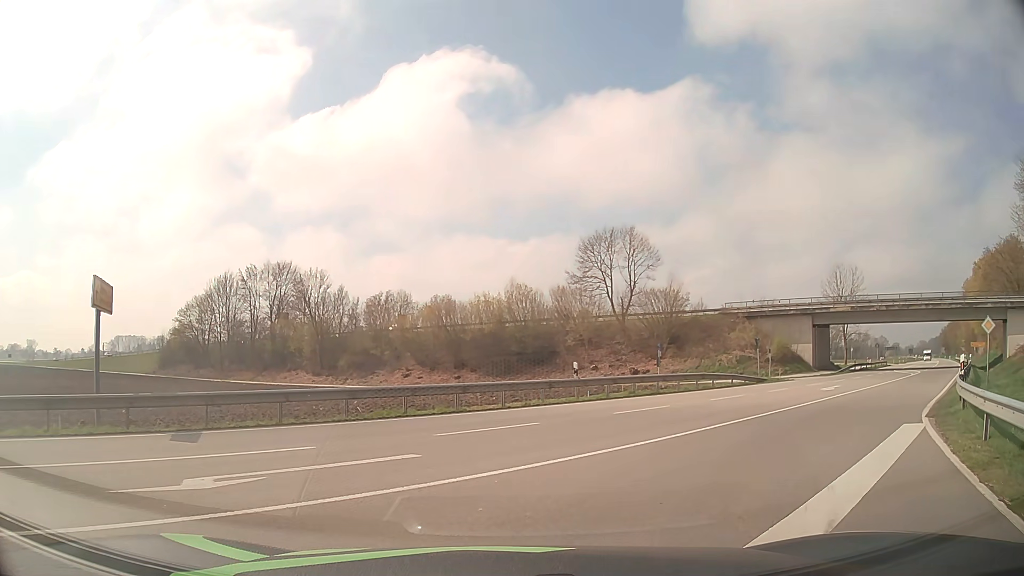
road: primary_link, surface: asphalt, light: Day
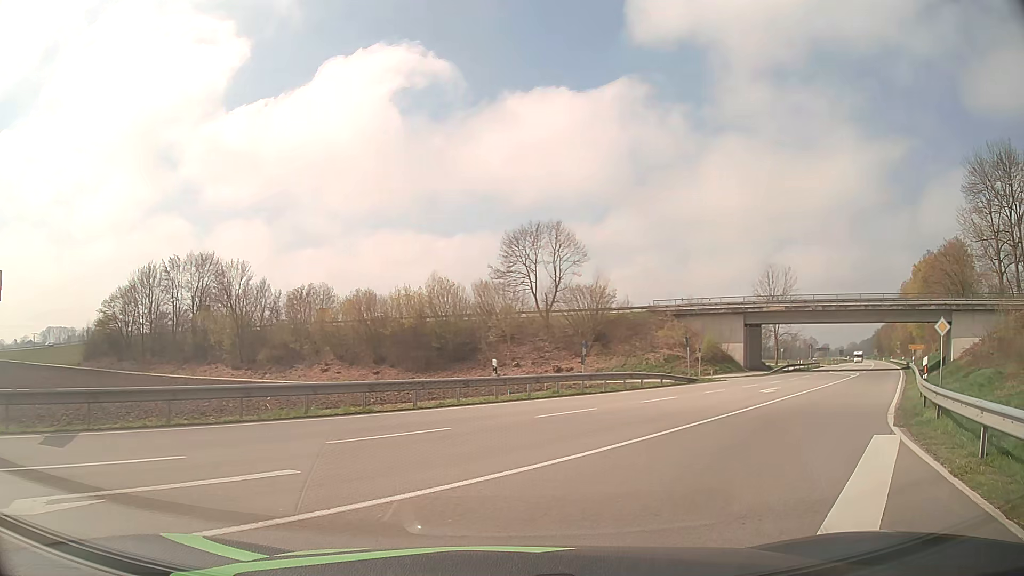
(+0.1, +2.0) m; +7°
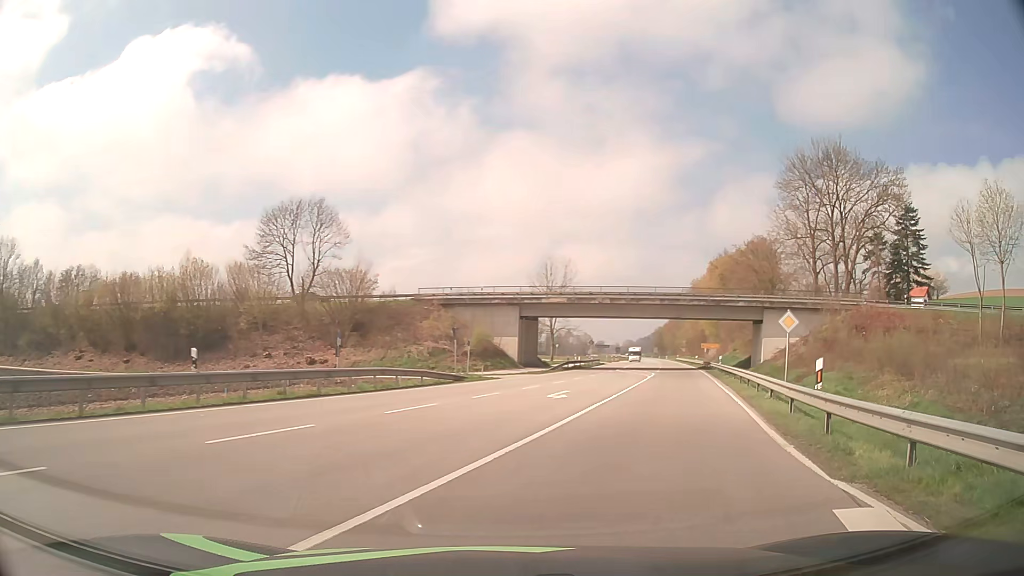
(+1.1, +6.4) m; +20°
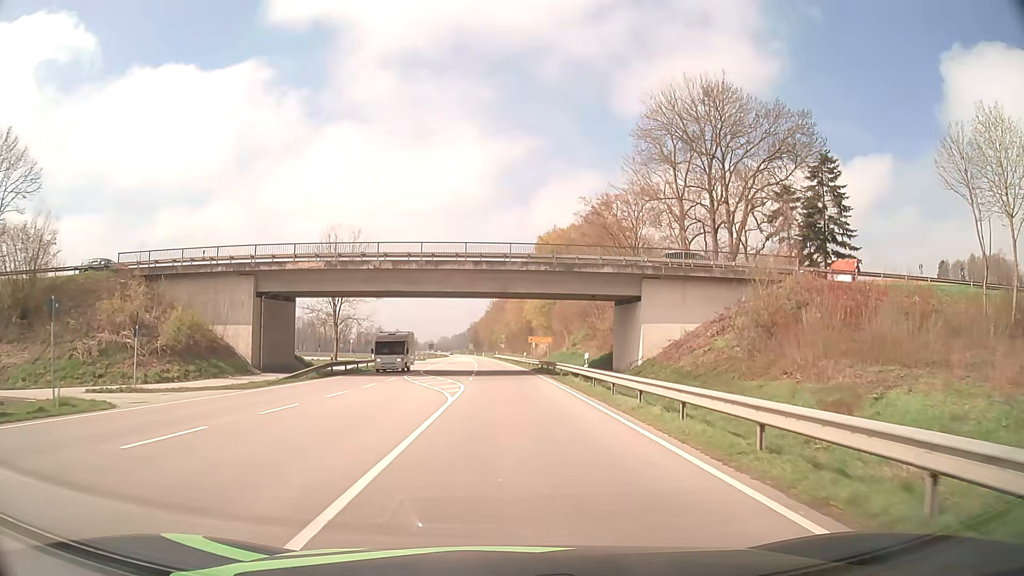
(+5.0, +23.4) m; +15°
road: primary
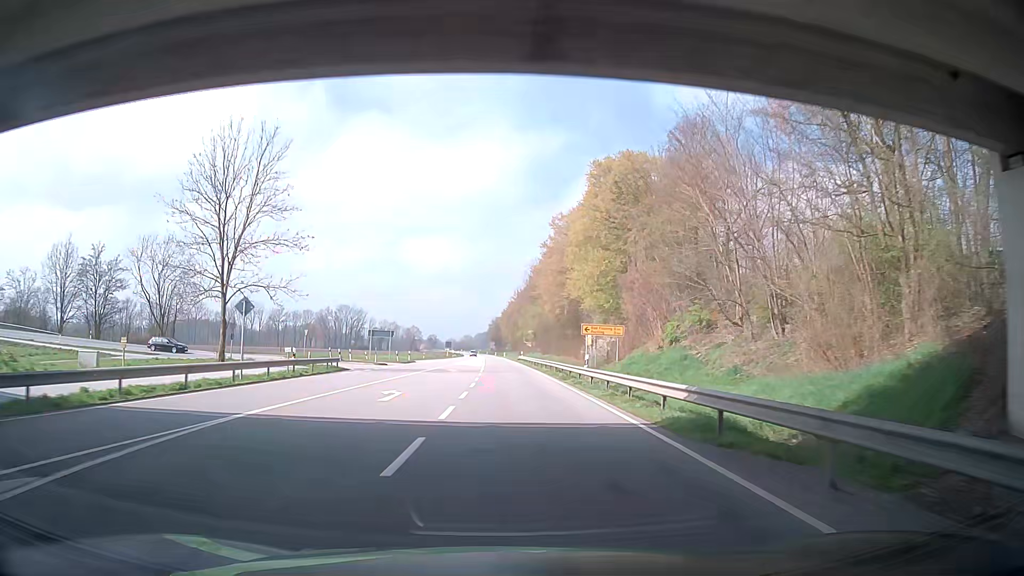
(-0.5, +38.9) m; -2°
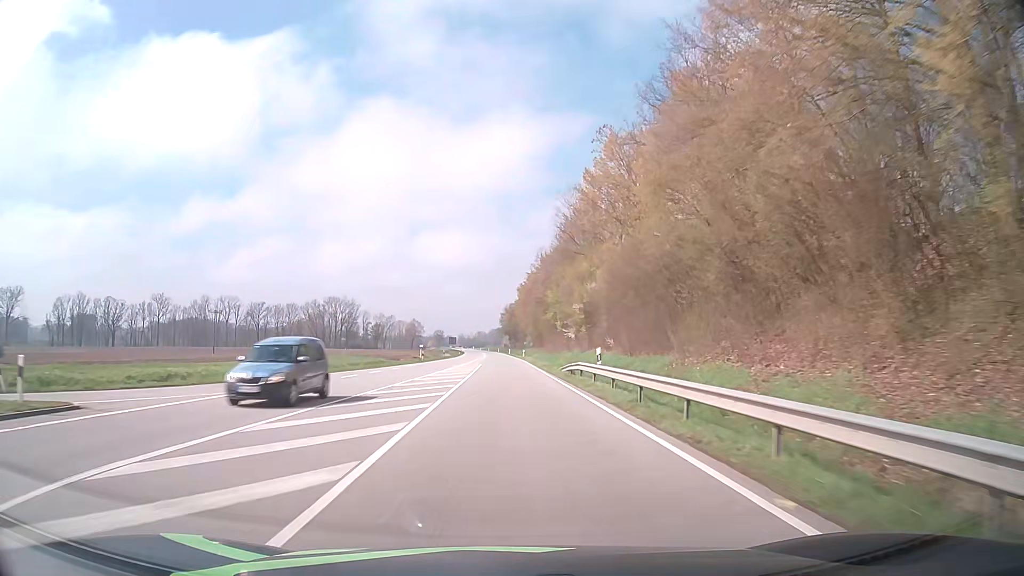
(-0.3, +64.4) m; -1°
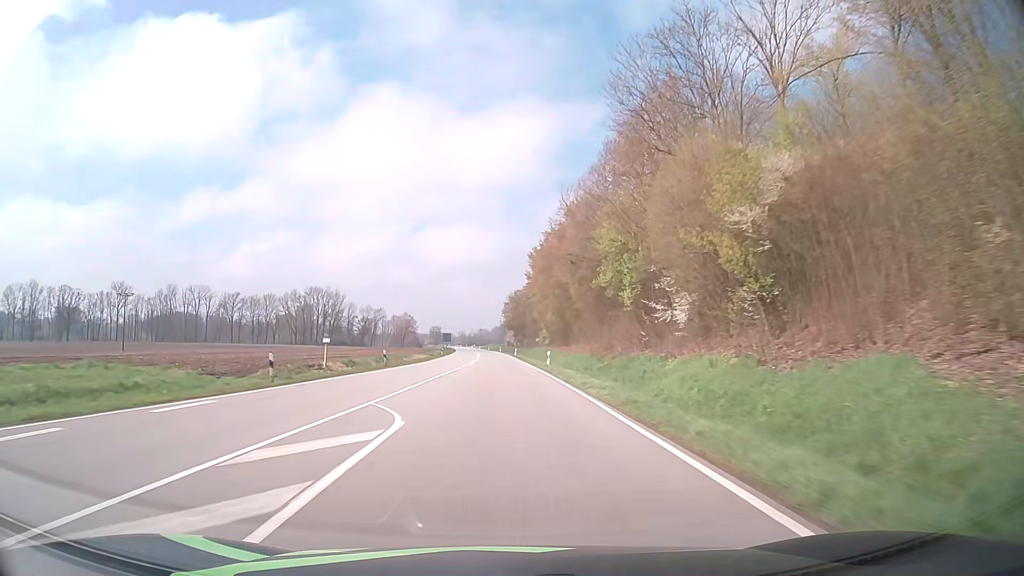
(-0.2, +43.9) m; 0°
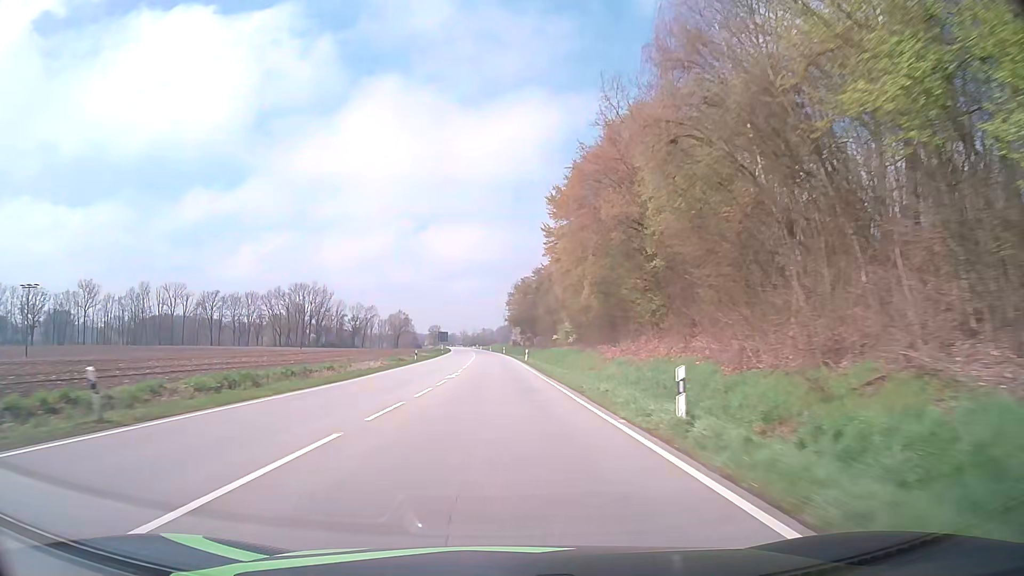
(-0.1, +30.9) m; 0°
(0, +10) (0, +20) (0, +30) (0, +40) (-1, +50) (-1, +60) (-1, +70) (-2, +80) (-2, +90) (-2, +100) m
